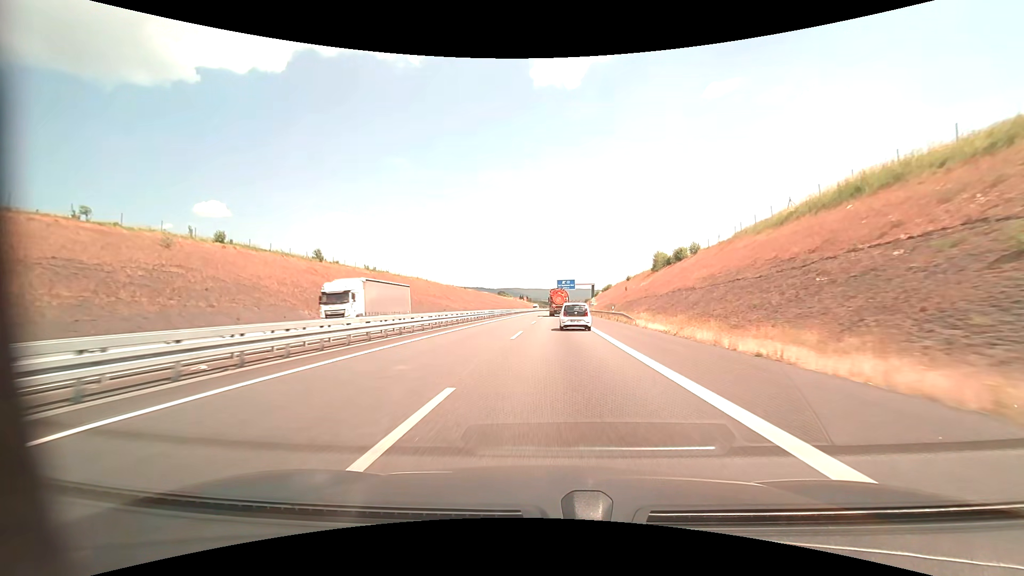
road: motorway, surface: asphalt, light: Day
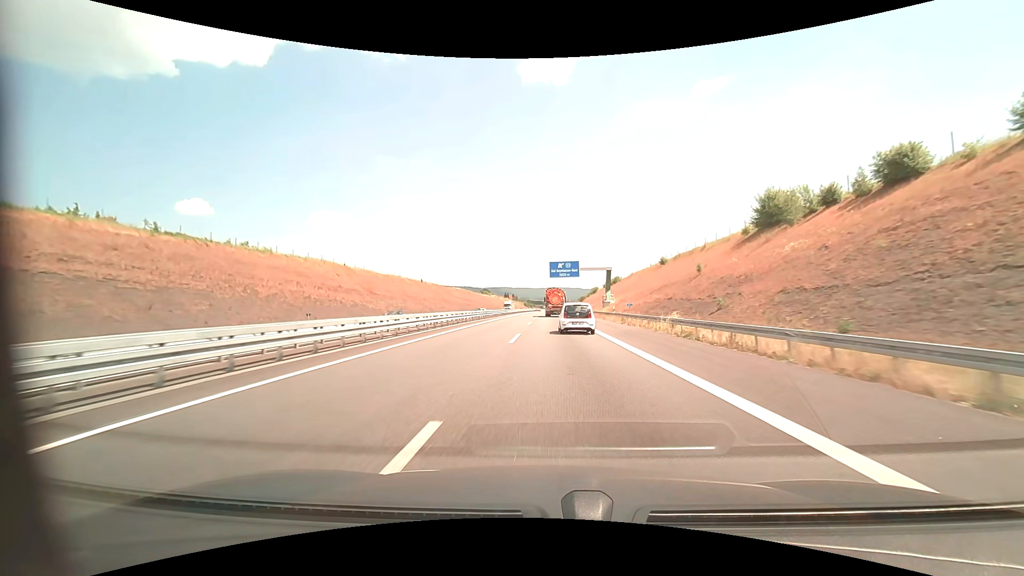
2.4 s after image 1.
(+0.6, +56.6) m; +1°
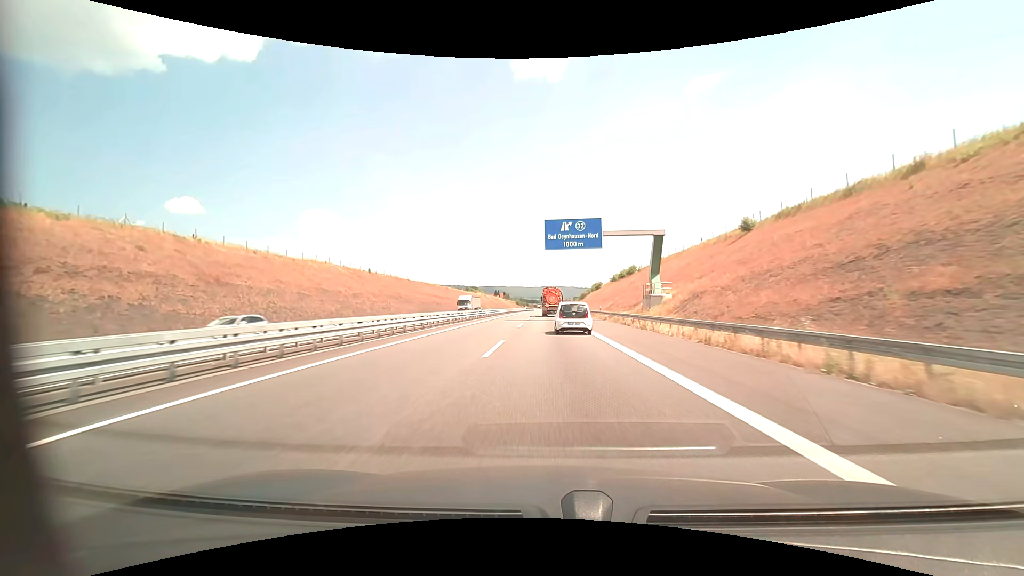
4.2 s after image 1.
(+0.3, +41.2) m; +1°
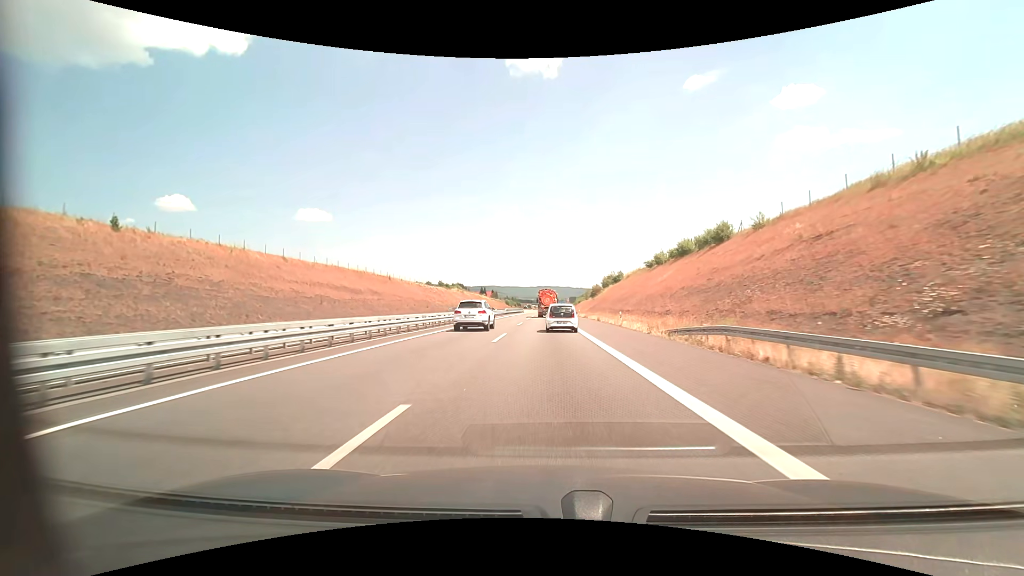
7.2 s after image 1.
(+0.2, +66.4) m; +1°
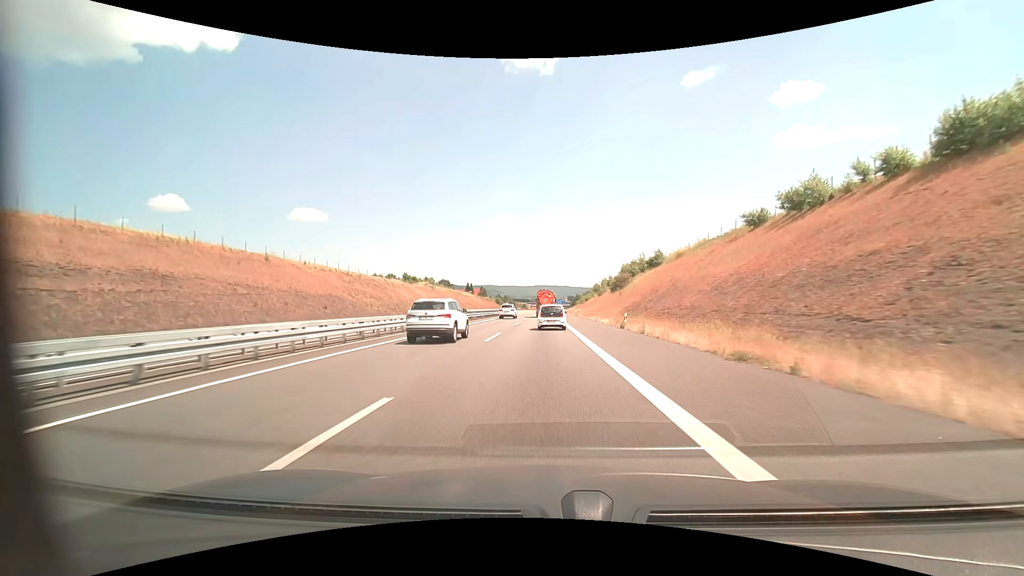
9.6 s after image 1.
(+0.1, +54.0) m; 0°
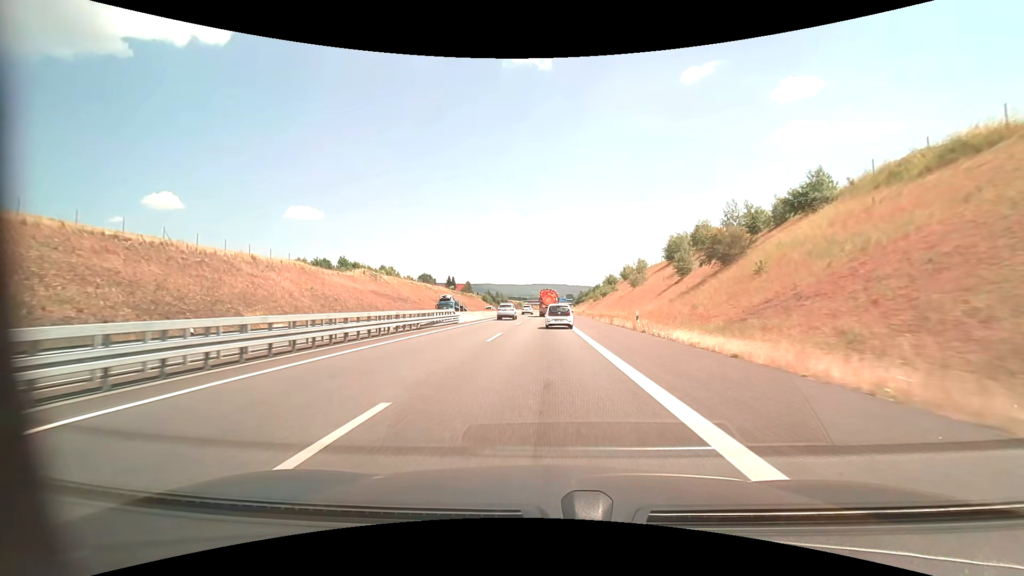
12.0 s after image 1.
(0.0, +54.9) m; 0°
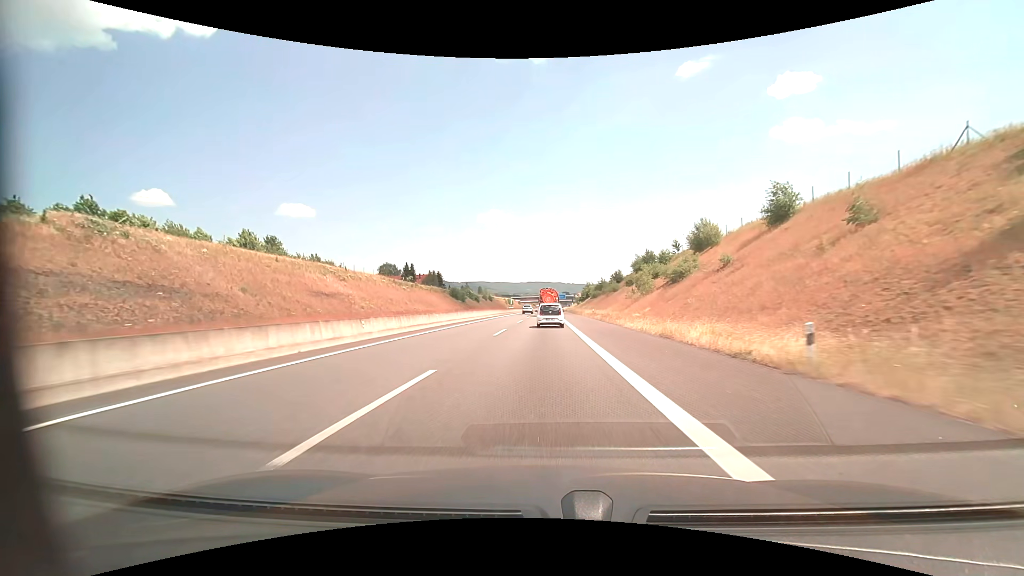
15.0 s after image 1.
(+0.5, +69.1) m; +1°
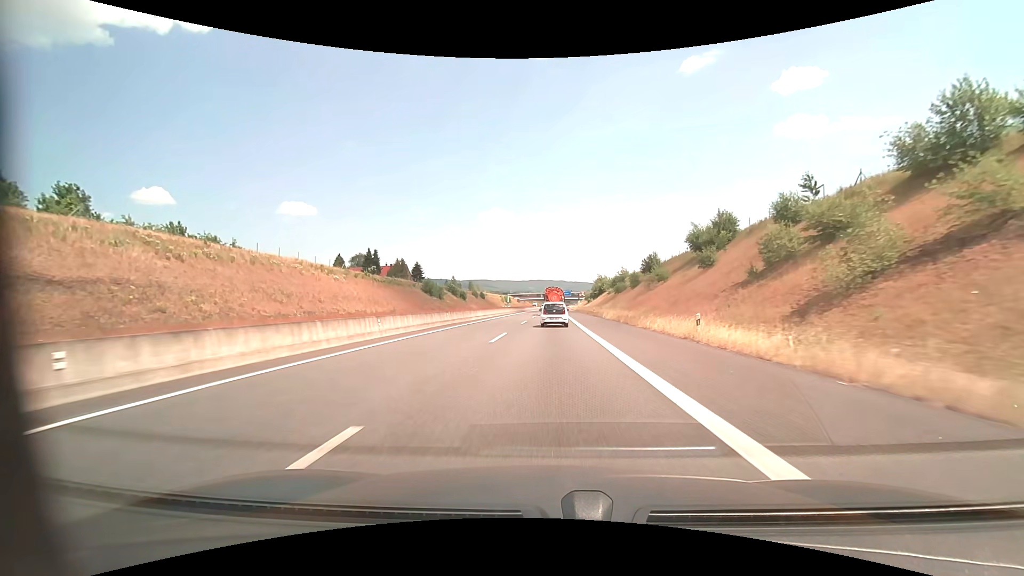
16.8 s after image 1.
(-0.1, +41.1) m; 0°
(0, +10) (0, +20) (0, +30) (0, +40) (0, +50) (0, +60) (0, +70) (+1, +80) (+1, +90) (+1, +100) m
